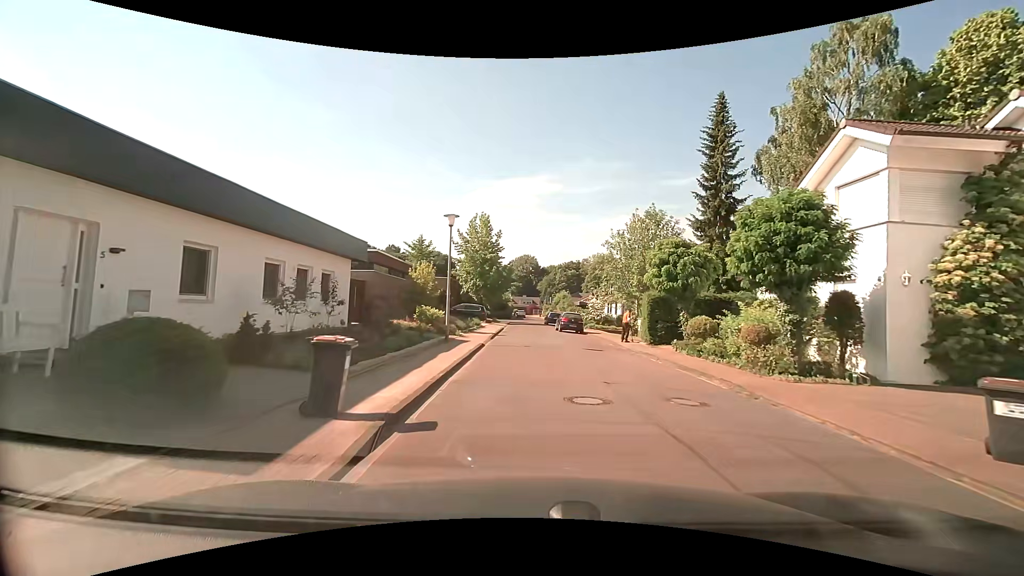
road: residential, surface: asphalt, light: Day
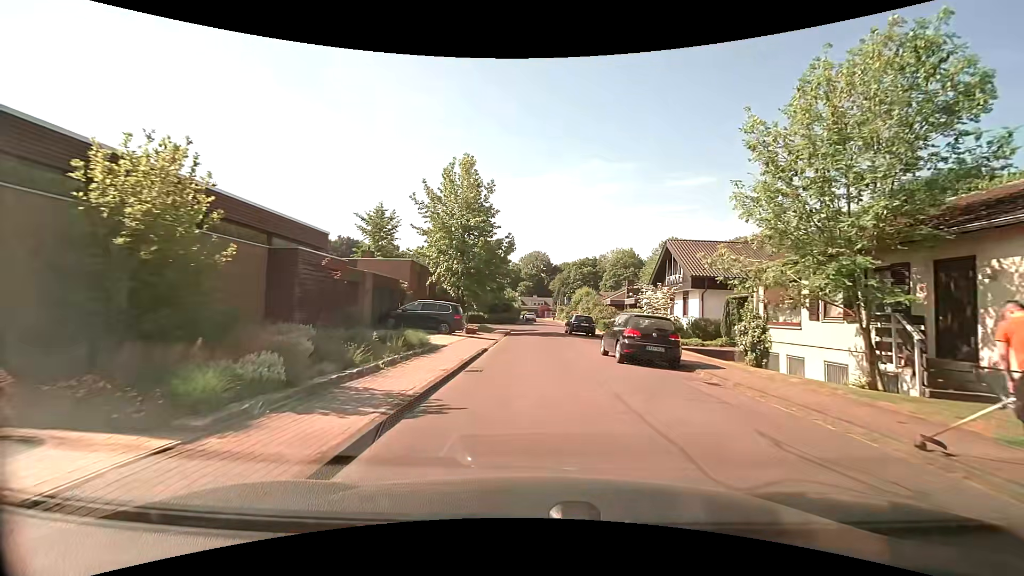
(-0.2, +21.5) m; -2°
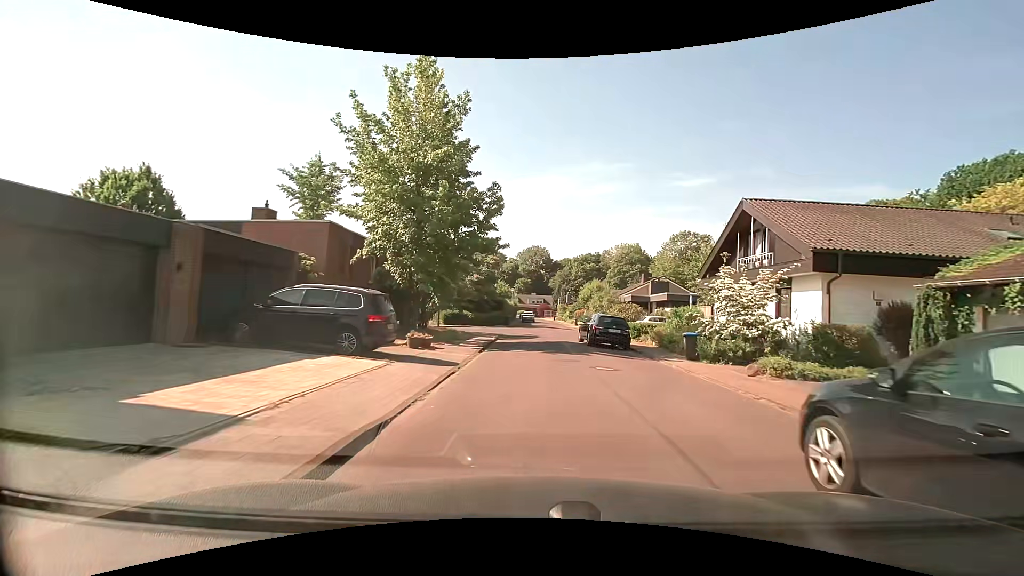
(0.0, +13.0) m; +1°
(0, +10) (0, +20) (+1, +30) (+2, +40) (+2, +50) (+2, +60) (+2, +70) (+2, +80) (+2, +90) (+2, +100) m
